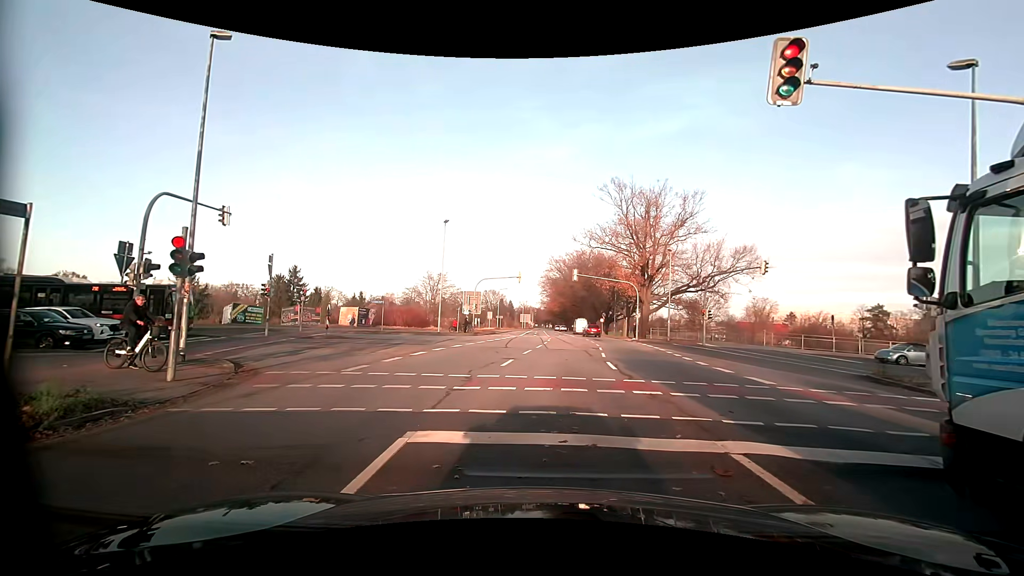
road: primary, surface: asphalt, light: Day
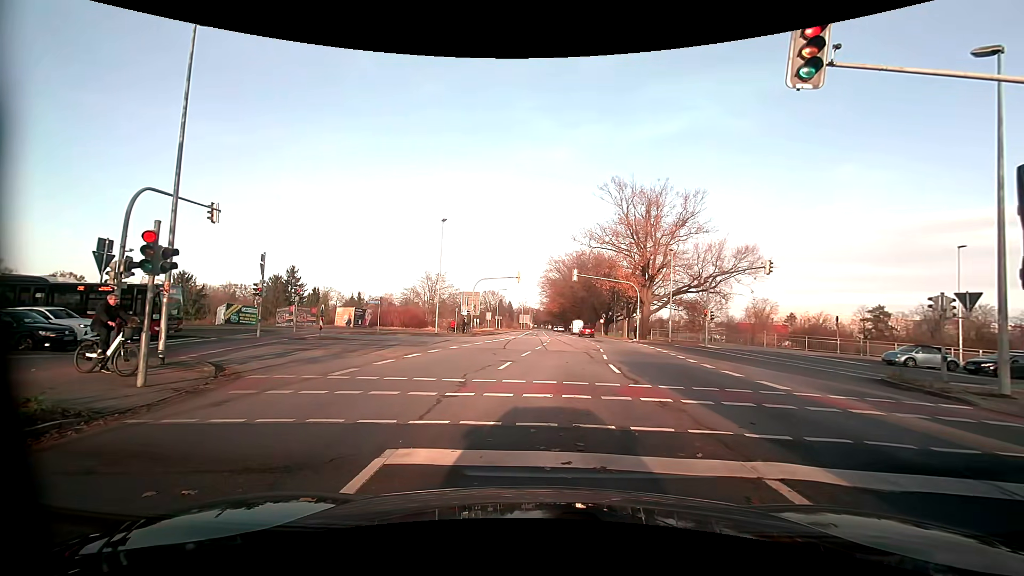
(0.0, +0.7) m; 0°
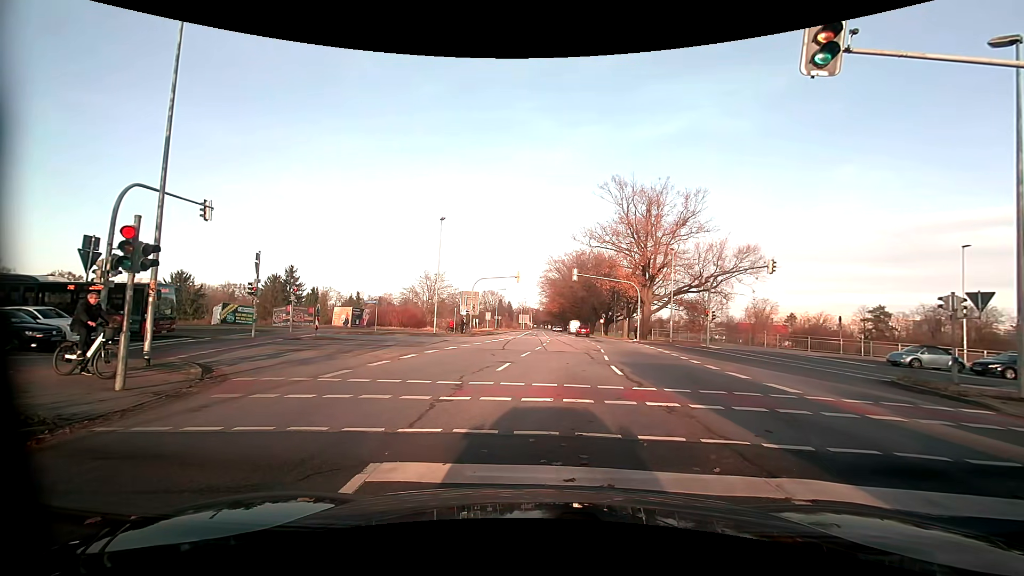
(0.0, +0.5) m; 0°
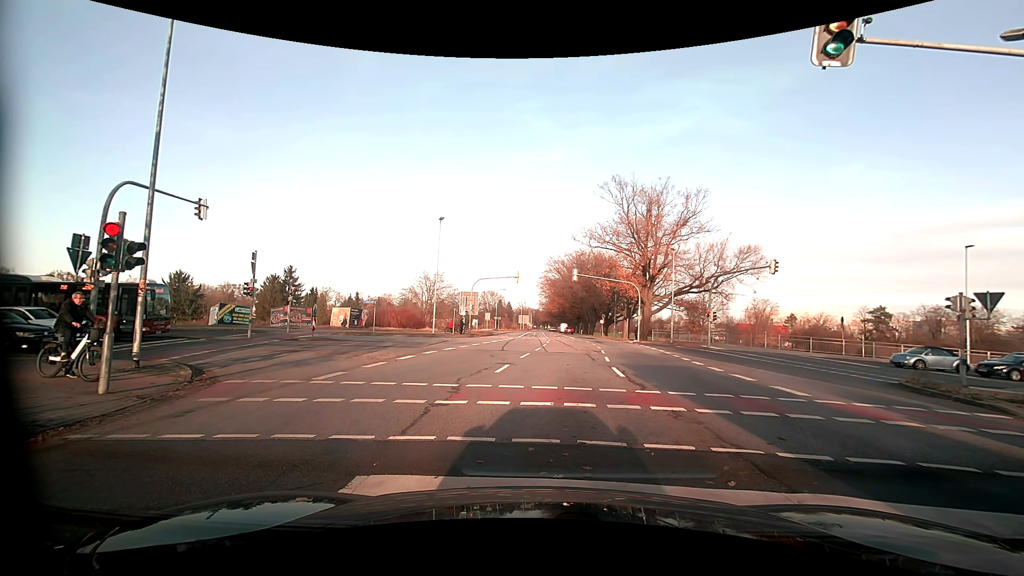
(0.0, +0.4) m; 0°
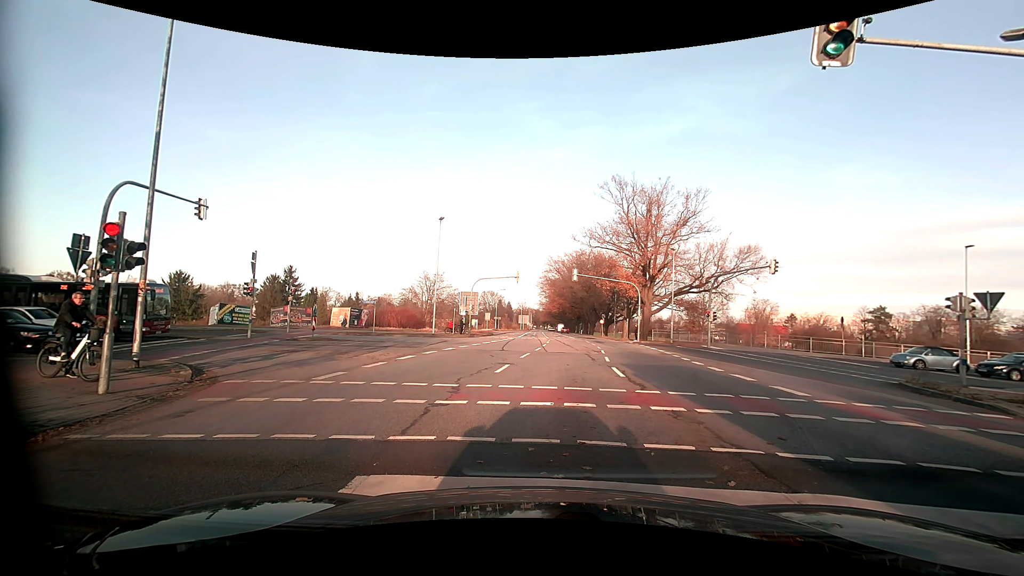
(0.0, 0.0) m; 0°
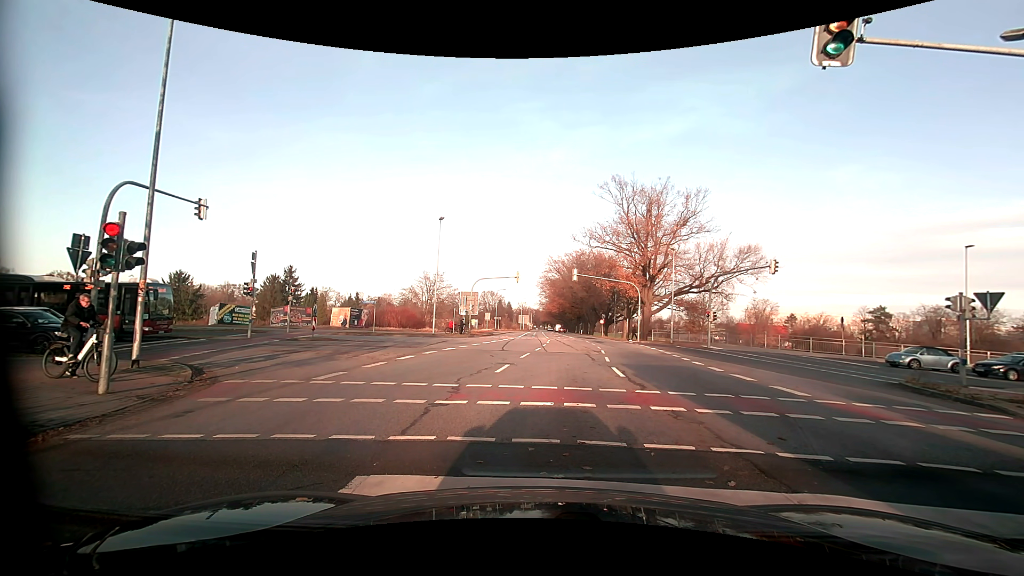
(0.0, 0.0) m; 0°
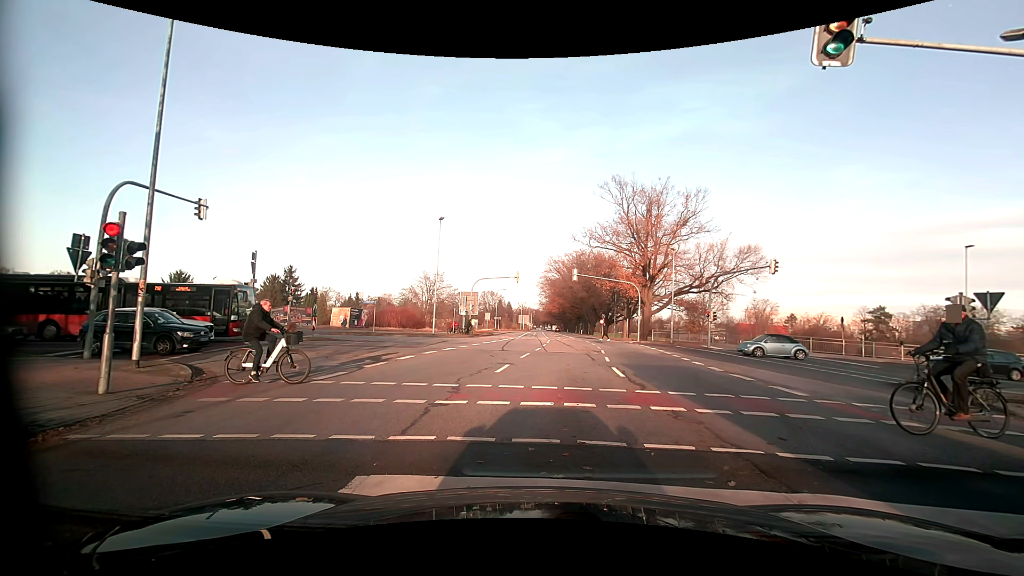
(0.0, 0.0) m; 0°
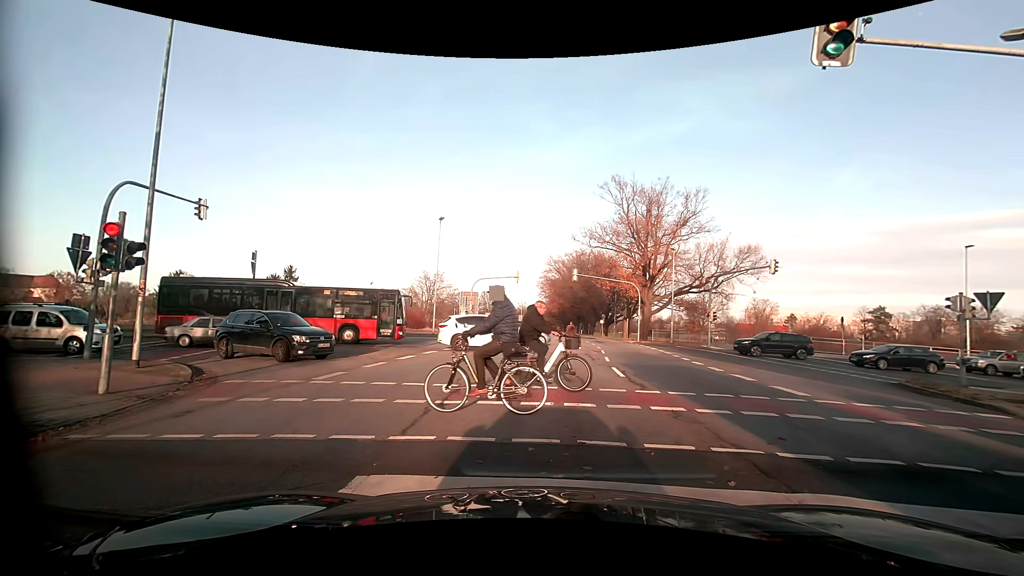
(0.0, 0.0) m; 0°
